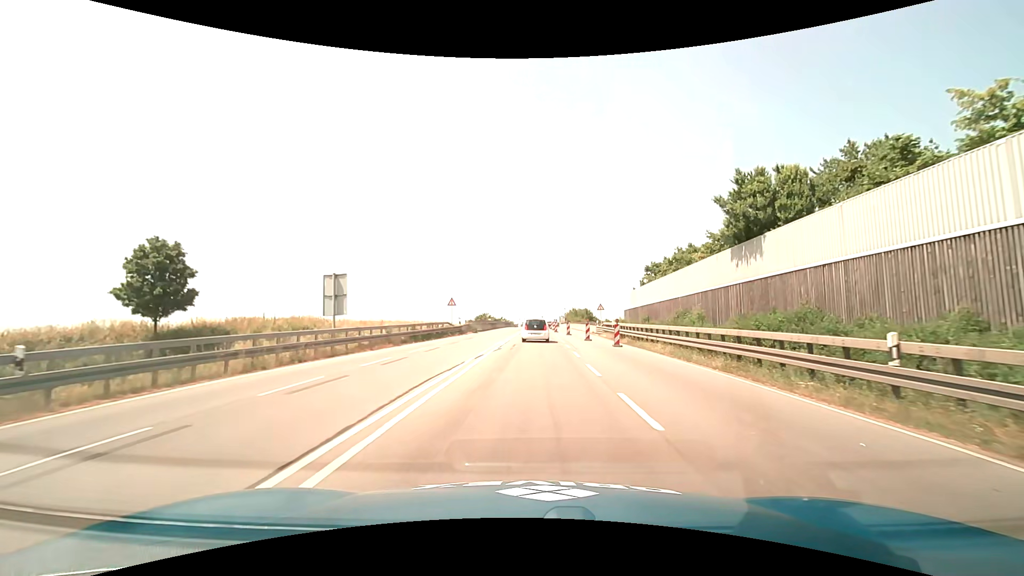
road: primary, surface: asphalt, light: Day
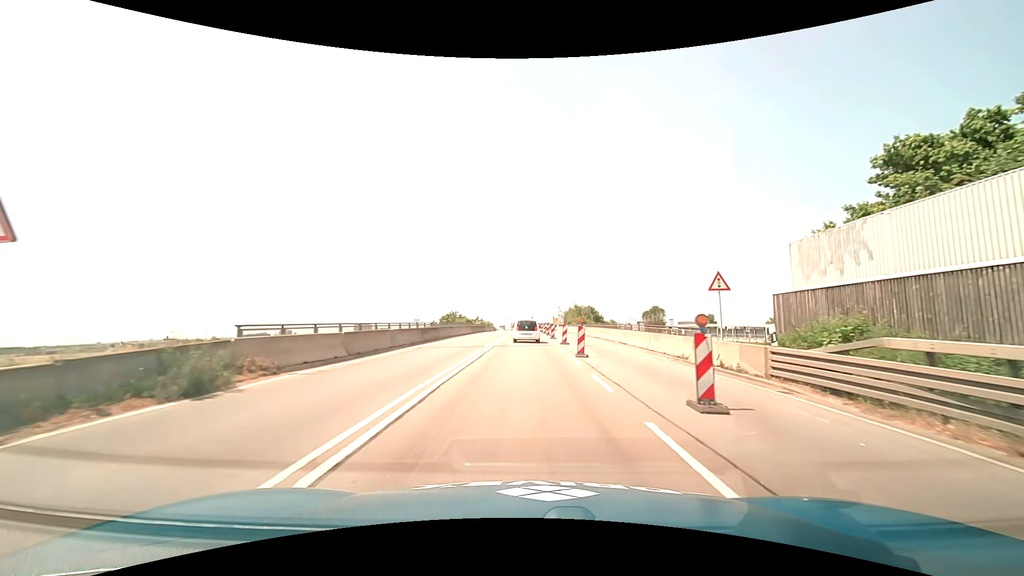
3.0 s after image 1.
(+0.7, +38.7) m; +1°
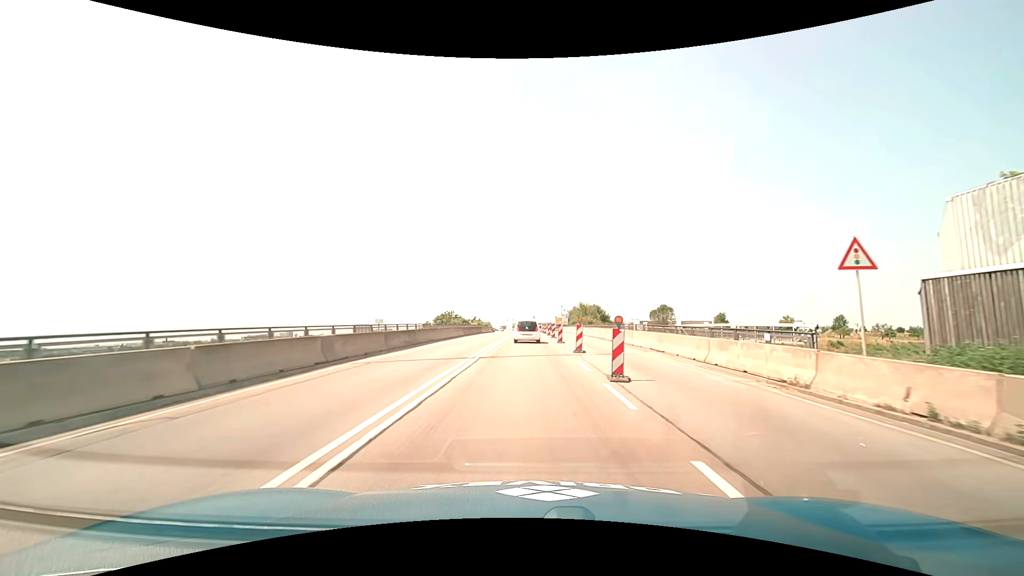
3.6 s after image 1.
(0.0, +7.8) m; 0°
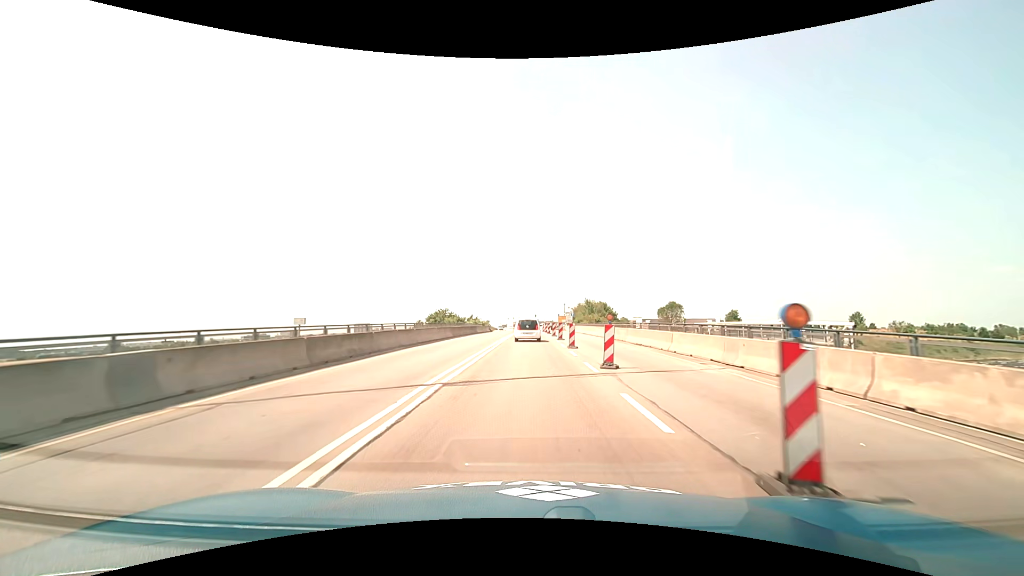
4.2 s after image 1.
(0.0, +7.8) m; 0°
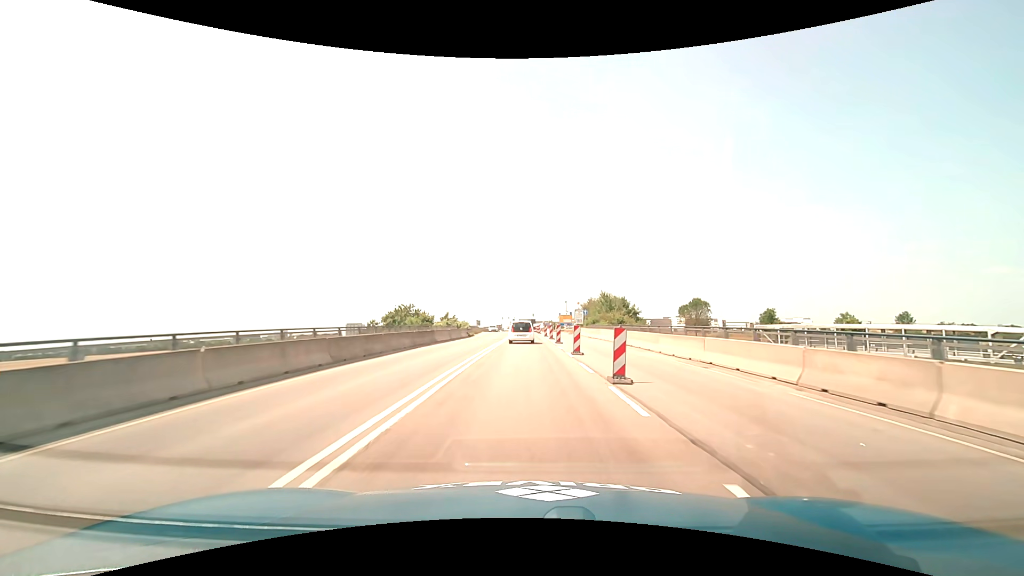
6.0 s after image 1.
(0.0, +23.6) m; 0°
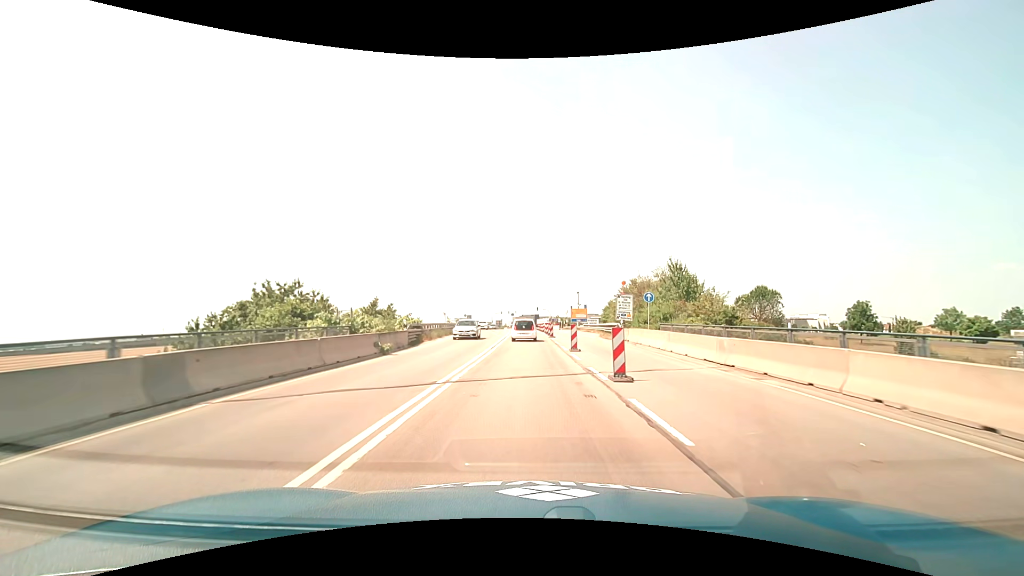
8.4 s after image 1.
(-0.1, +31.5) m; -1°
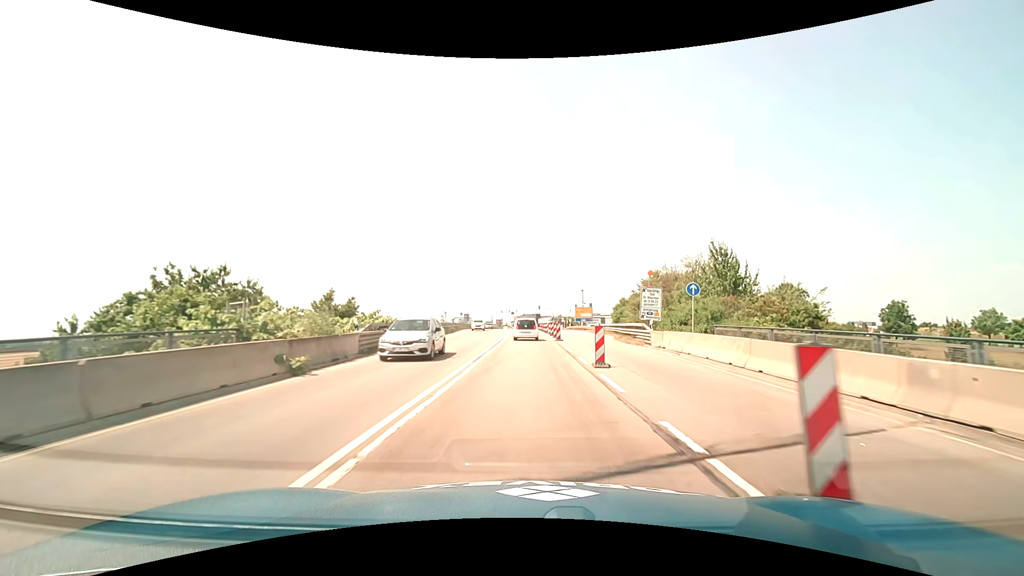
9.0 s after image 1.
(0.0, +7.9) m; 0°
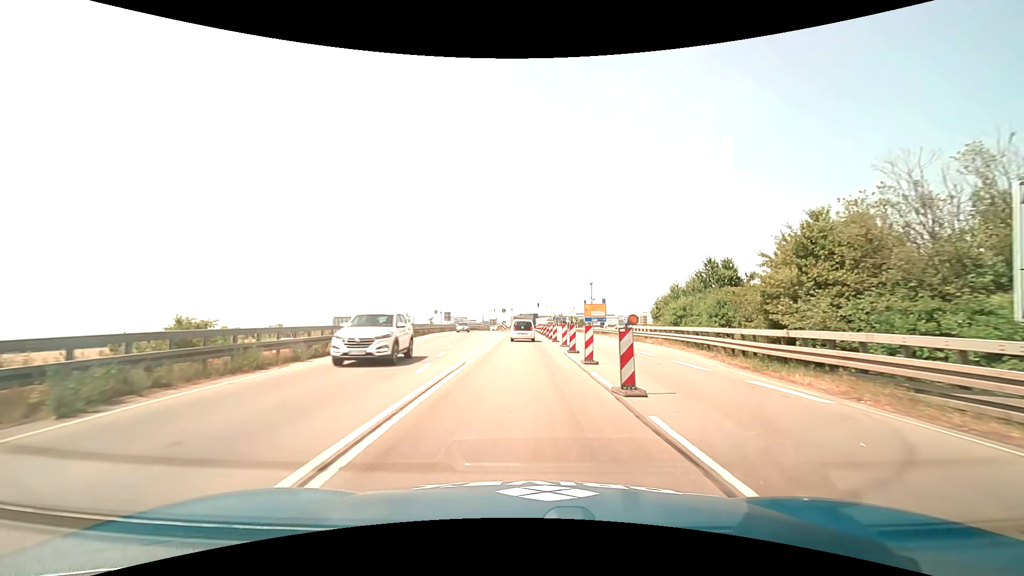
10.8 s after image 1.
(+0.1, +23.7) m; 0°
(0, +10) (0, +20) (0, +30) (0, +40) (-1, +50) (-1, +60) (-1, +70) (-1, +80) (-1, +90) (-1, +100) m
